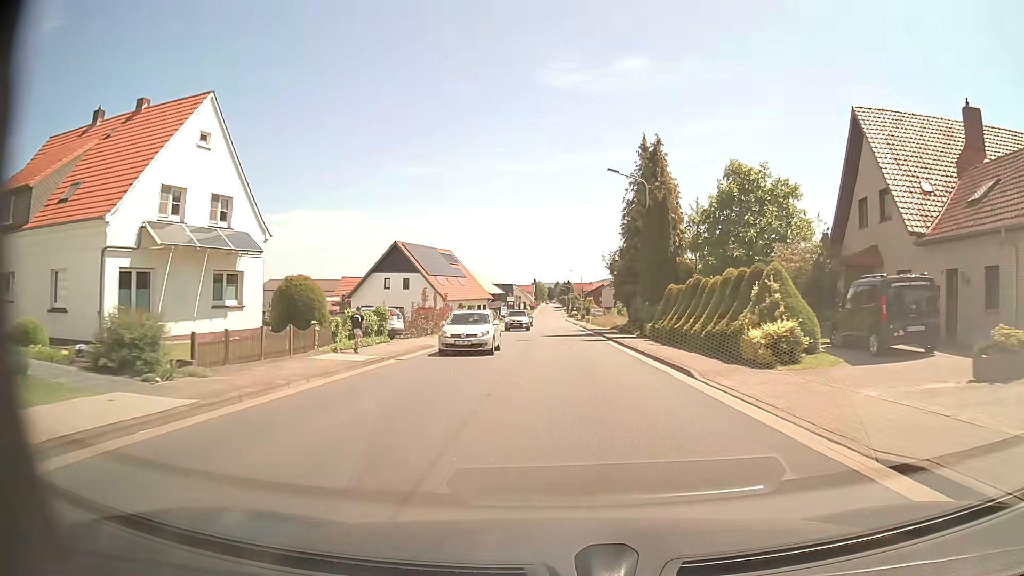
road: tertiary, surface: asphalt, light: Day
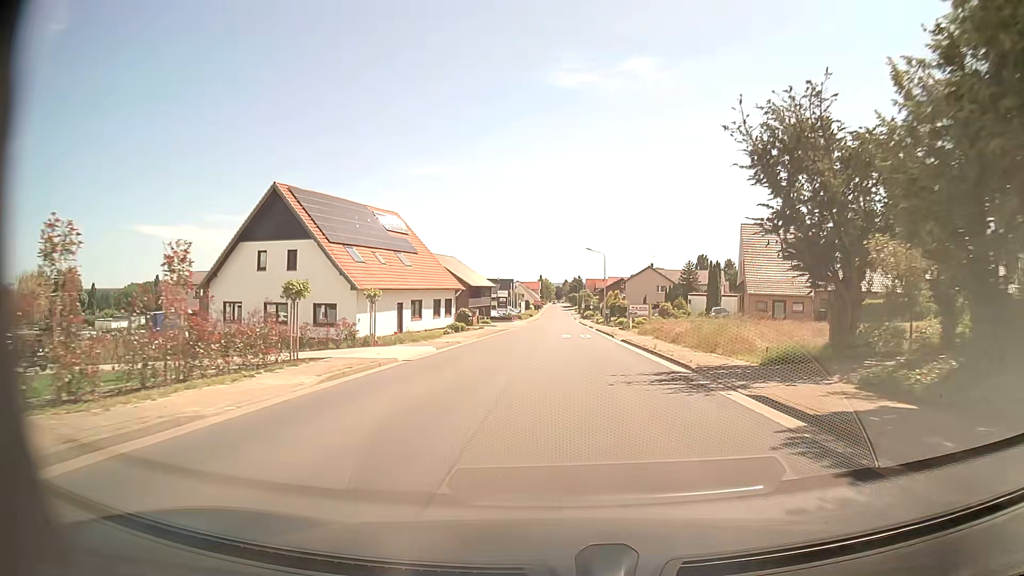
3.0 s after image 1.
(-0.5, +39.1) m; -1°
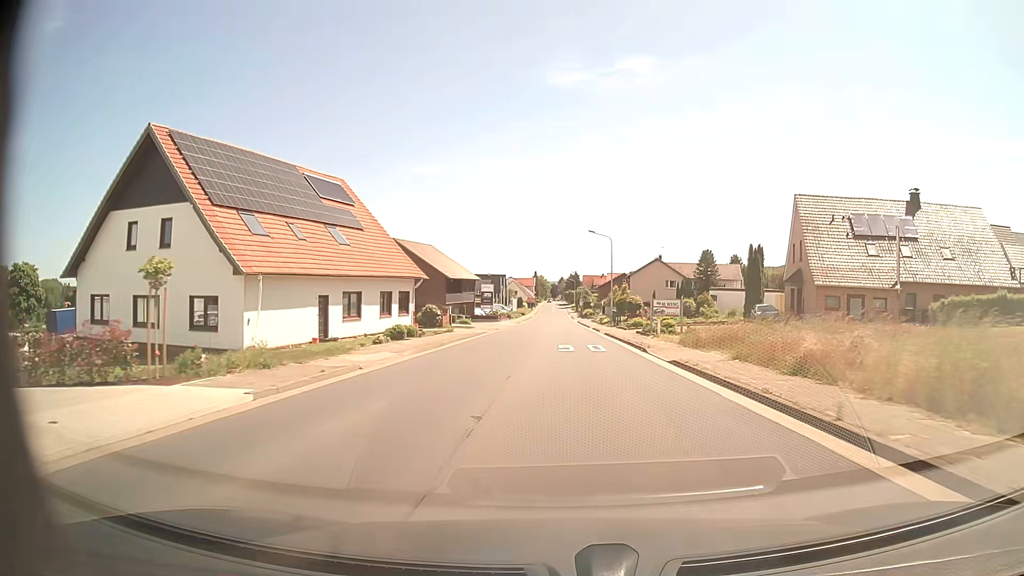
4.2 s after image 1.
(0.0, +15.6) m; 0°
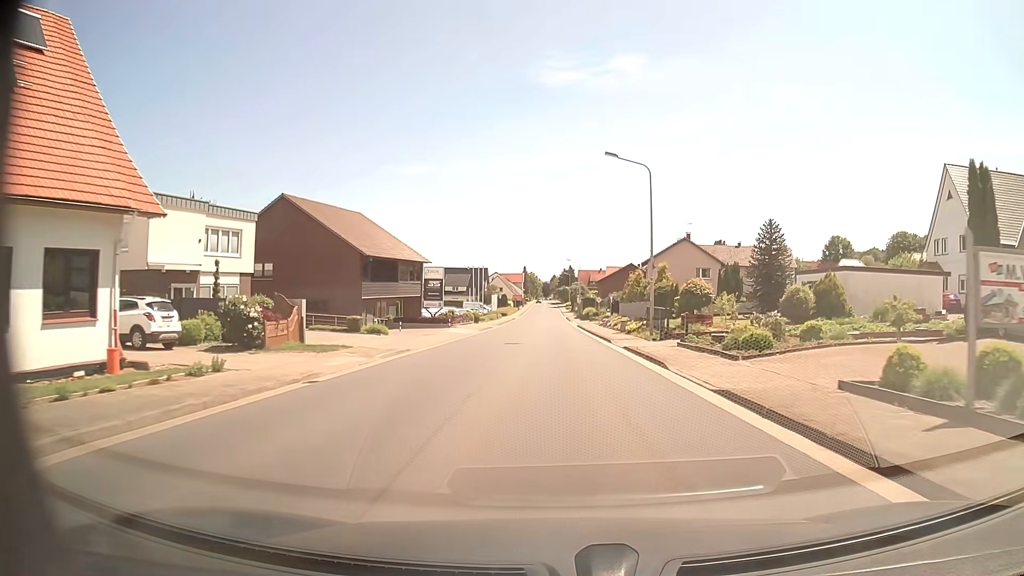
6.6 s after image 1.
(+0.3, +31.1) m; +1°
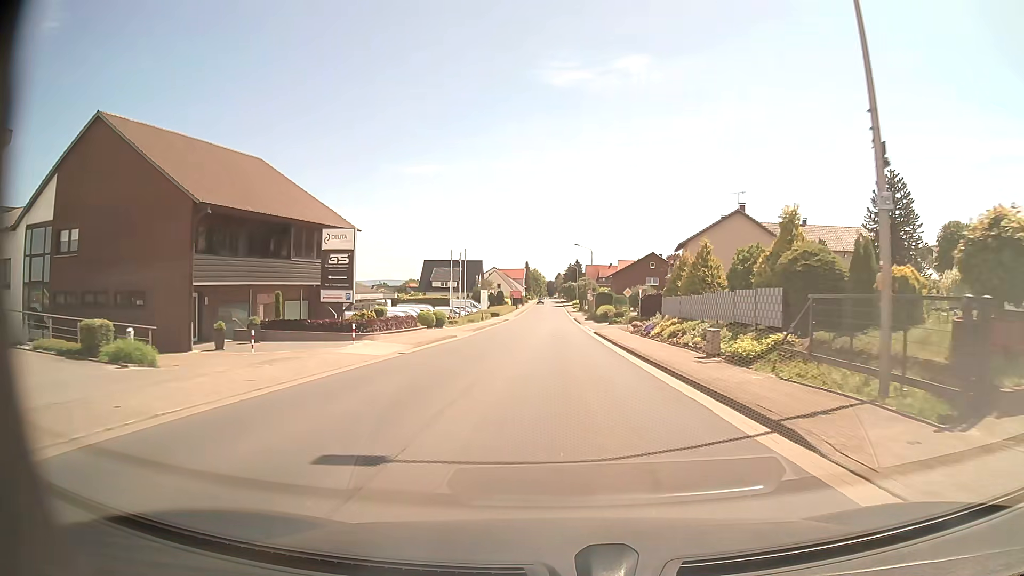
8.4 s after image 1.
(-0.1, +23.3) m; -1°
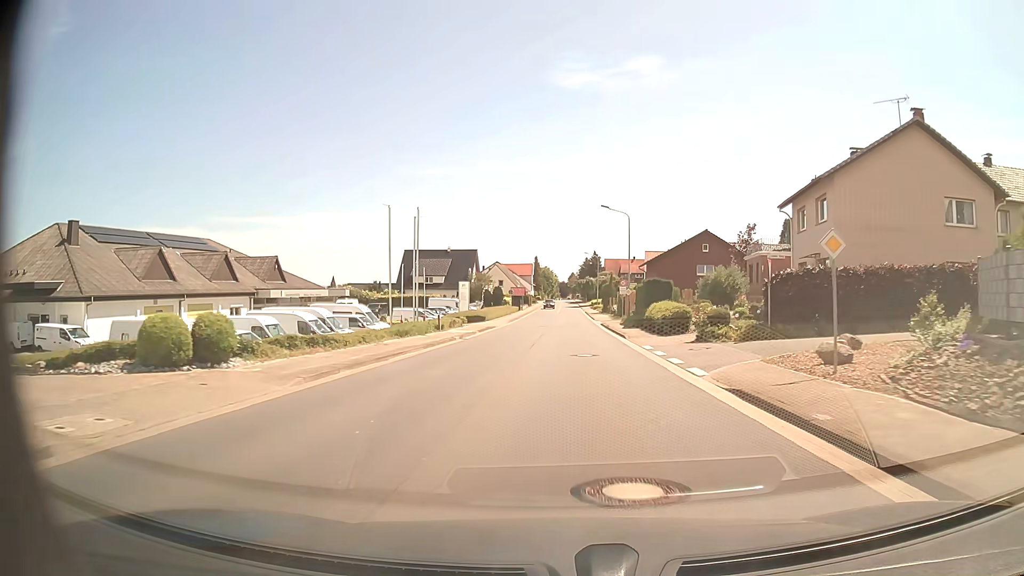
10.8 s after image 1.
(-0.1, +31.0) m; -1°
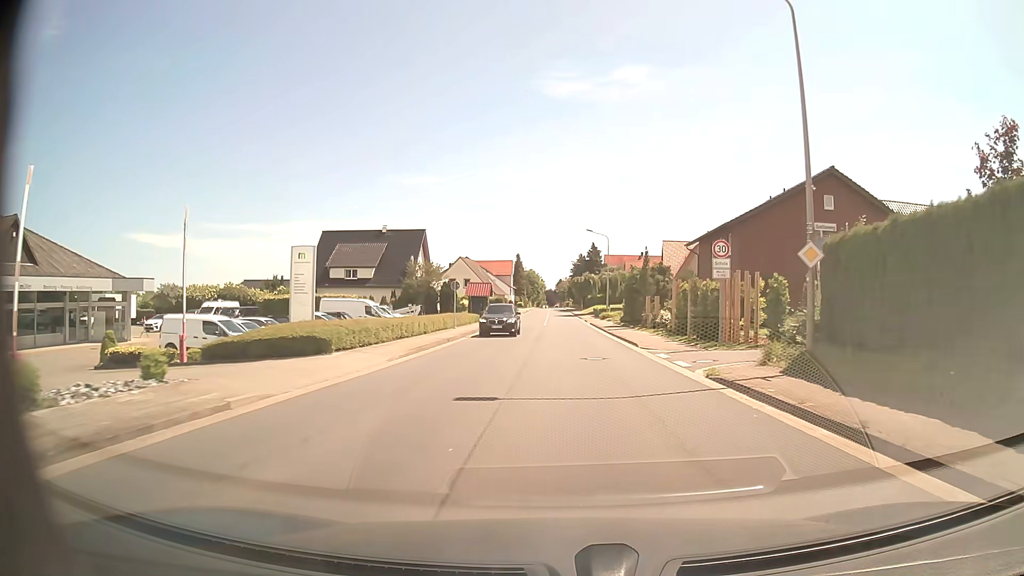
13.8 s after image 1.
(+0.2, +38.8) m; +1°
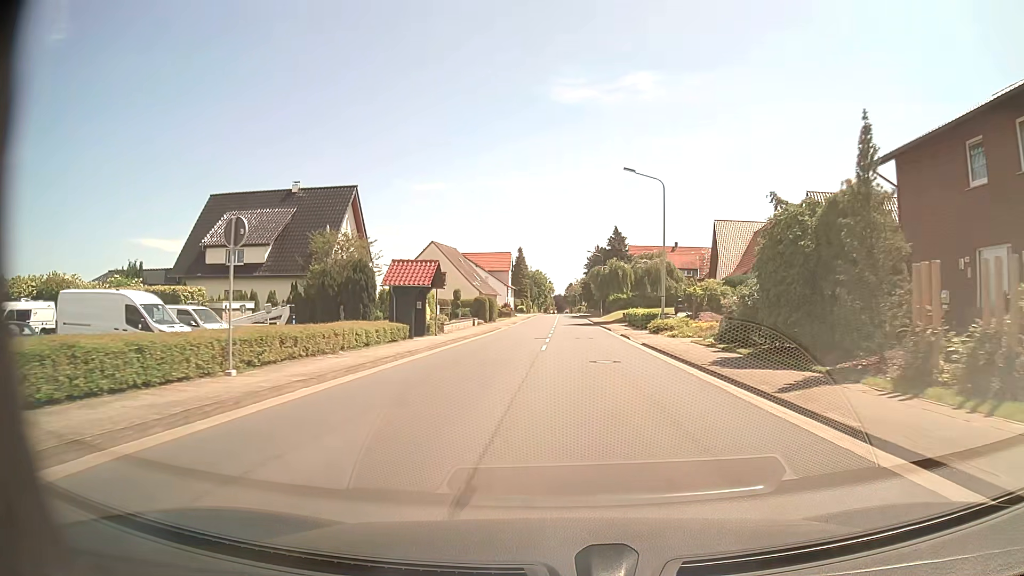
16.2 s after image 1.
(-0.1, +30.9) m; -1°
(0, +10) (0, +20) (0, +30) (0, +40) (+1, +50) (+1, +60) (+1, +70) (+1, +80) (+1, +90) (+1, +100) m
